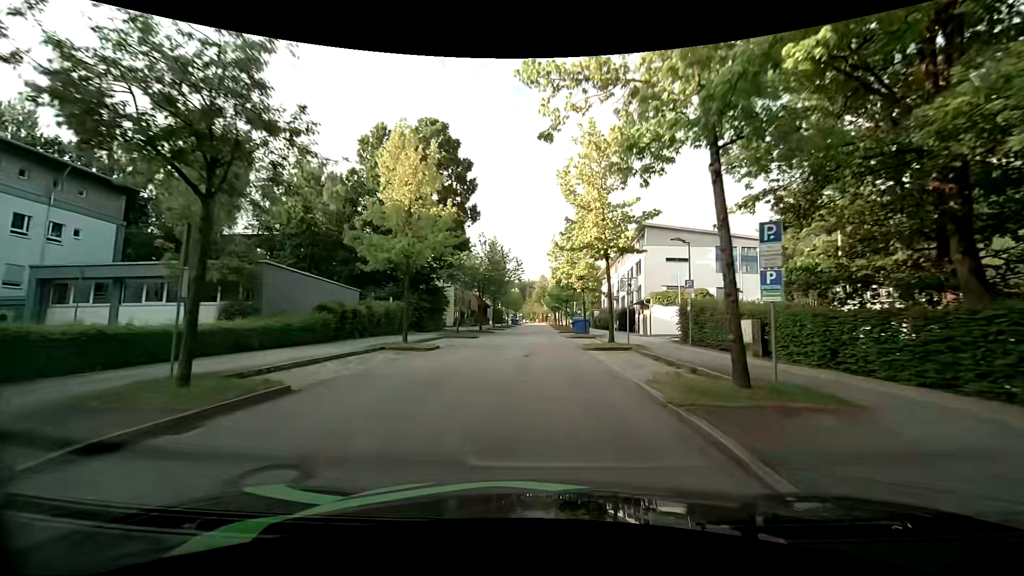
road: residential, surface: asphalt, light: Day
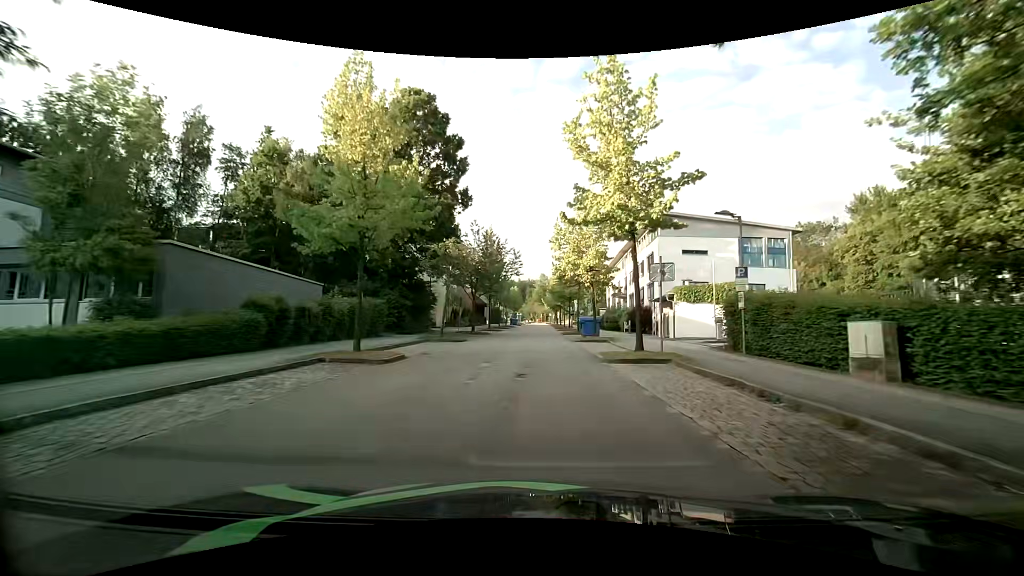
(0.0, +6.1) m; 0°
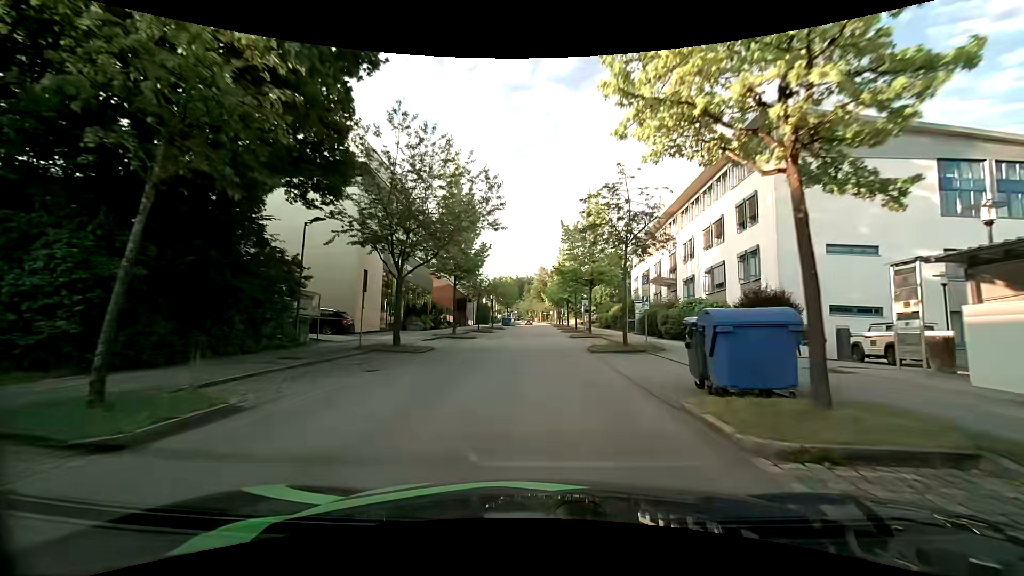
(-0.1, +24.2) m; 0°
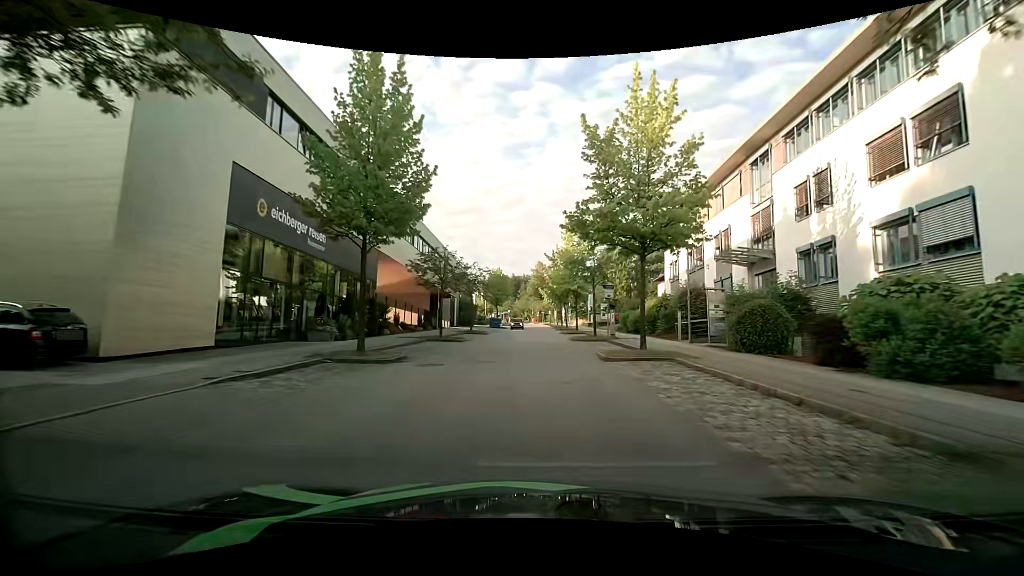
(+0.1, +18.0) m; 0°
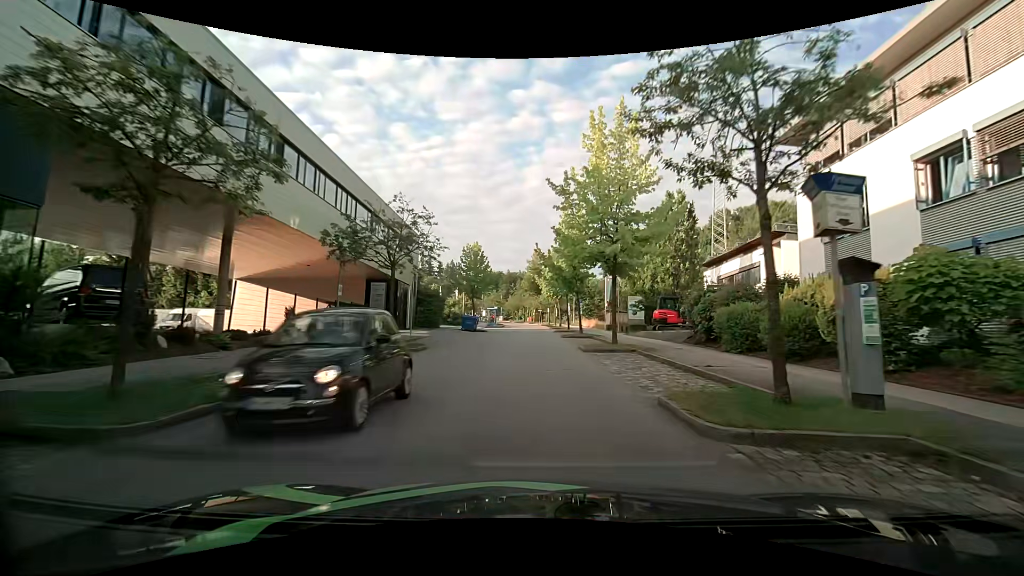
(+0.1, +23.8) m; 0°
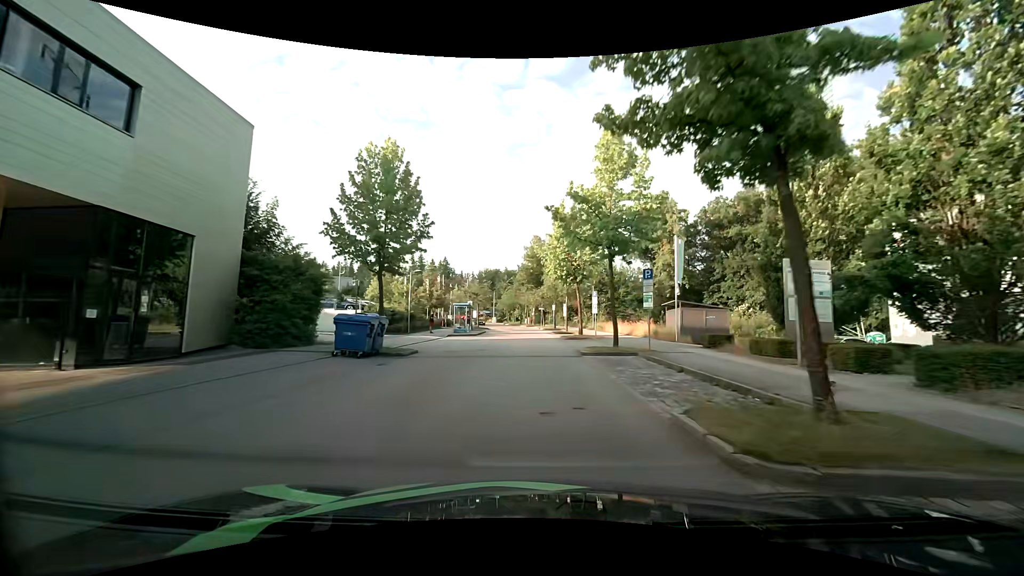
(+0.1, +29.6) m; 0°
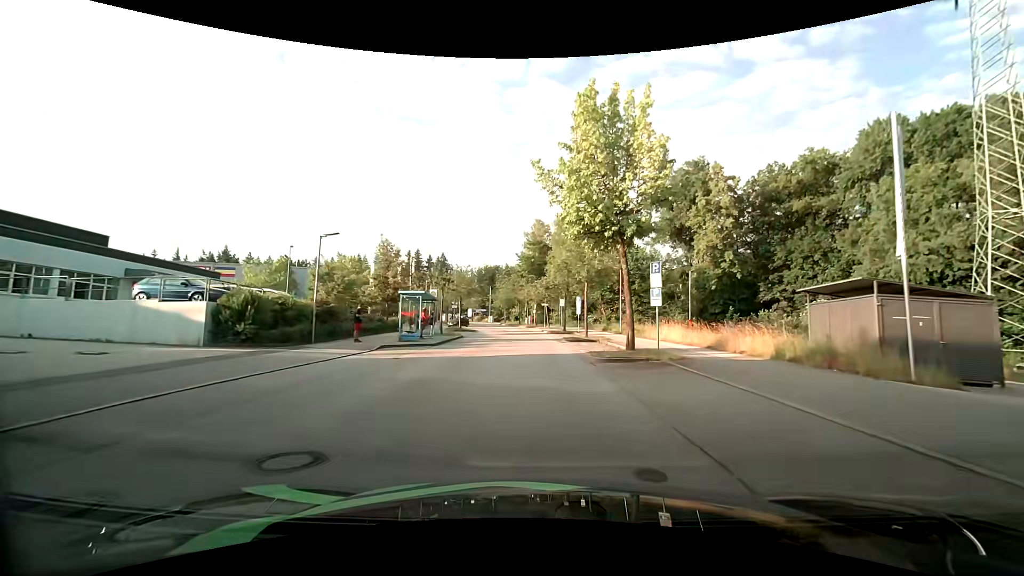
(0.0, +17.5) m; 0°
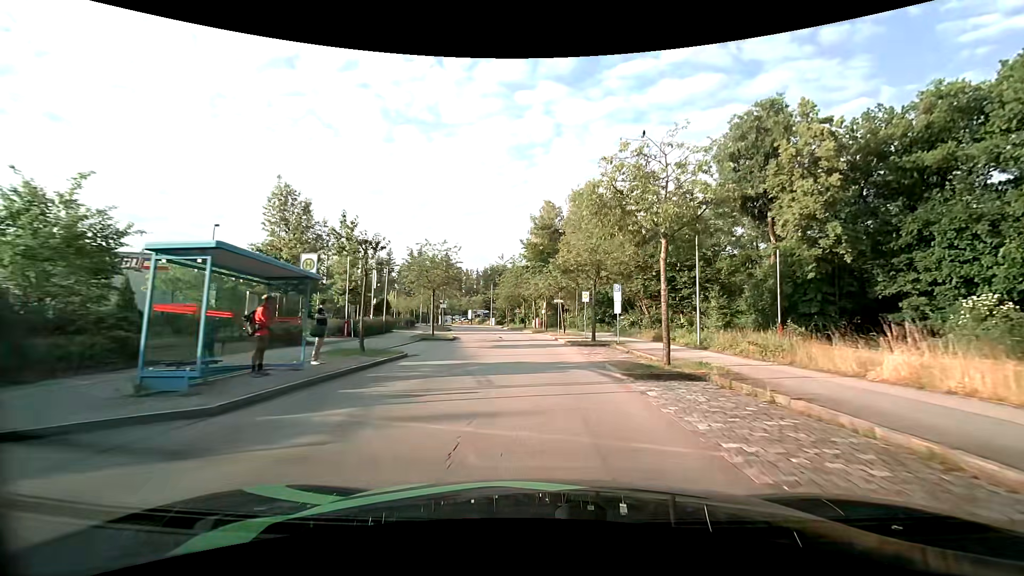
(-0.1, +17.2) m; -1°
(0, +10) (0, +20) (-1, +30) (-2, +40) (-3, +50) (-4, +60) (-6, +70) (-8, +79) (-10, +89) (-13, +99) m
